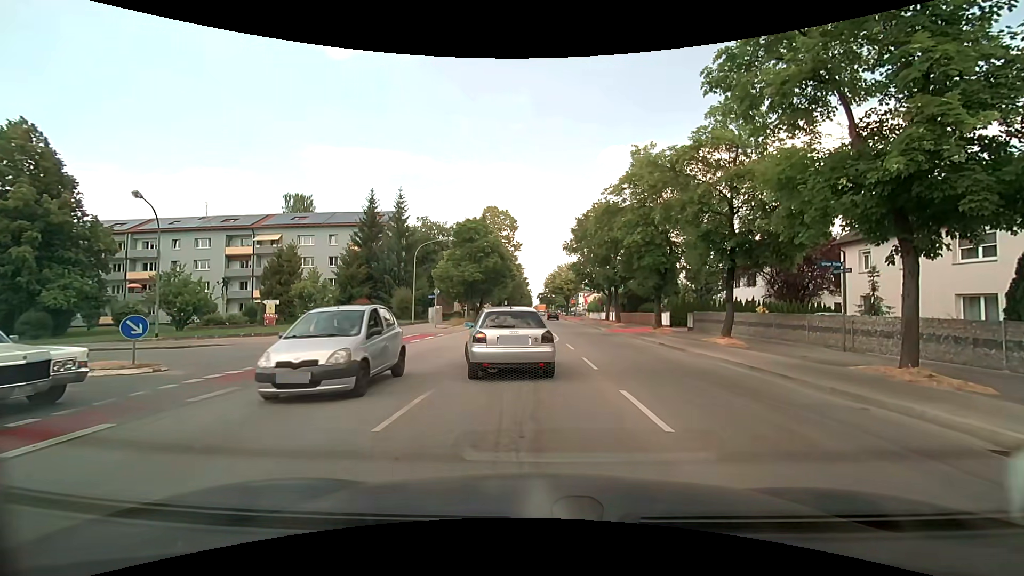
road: secondary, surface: asphalt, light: Day
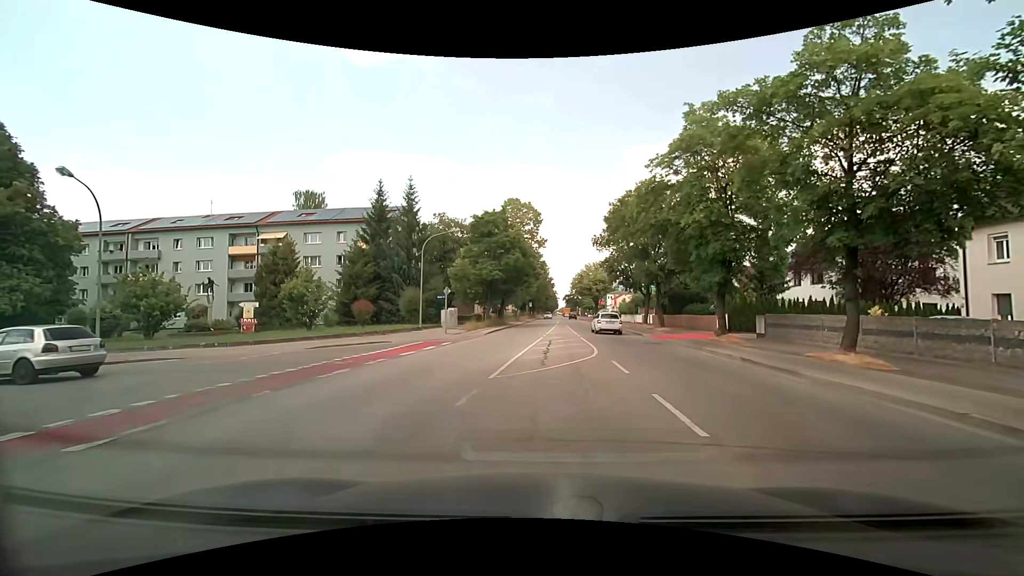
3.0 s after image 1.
(-0.2, +6.2) m; -3°
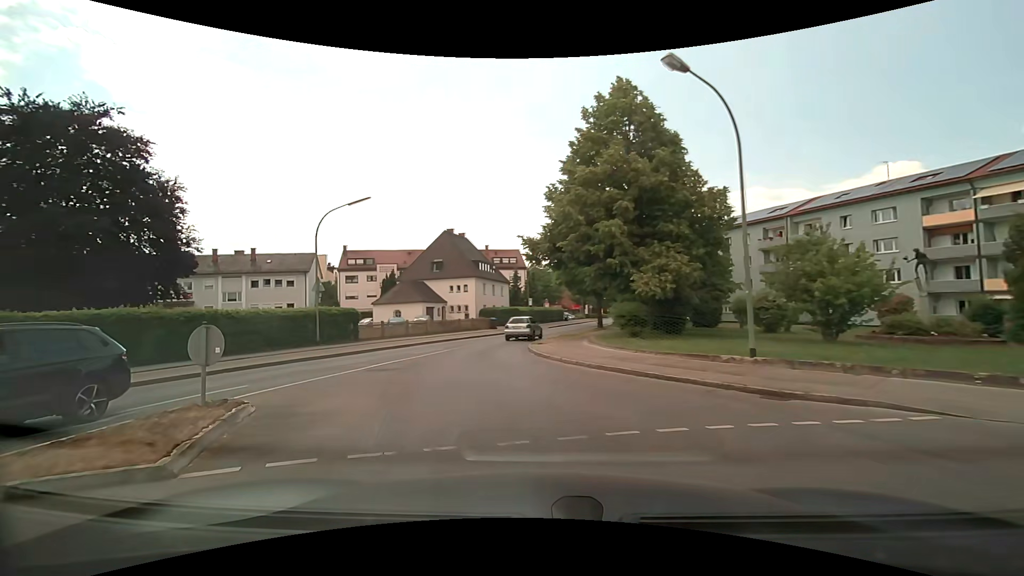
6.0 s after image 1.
(-8.0, +12.1) m; -67°
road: tertiary
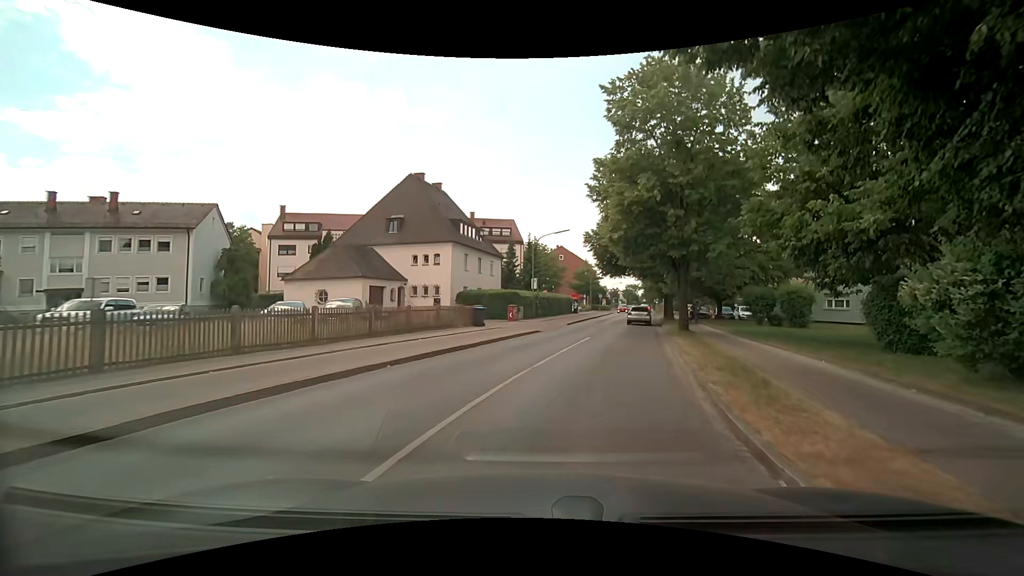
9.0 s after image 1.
(-2.7, +22.7) m; 0°
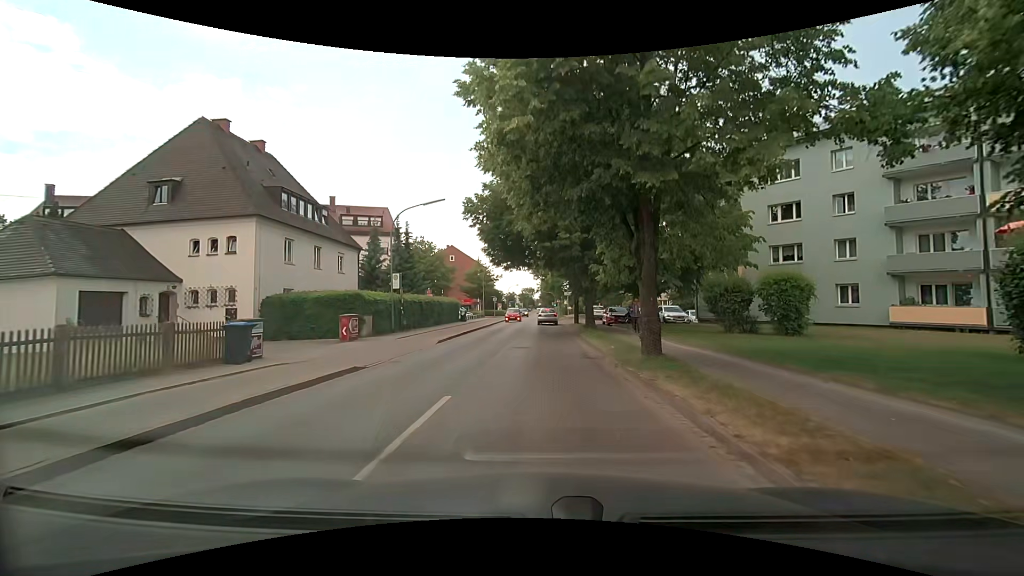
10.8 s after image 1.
(+1.9, +13.7) m; +12°
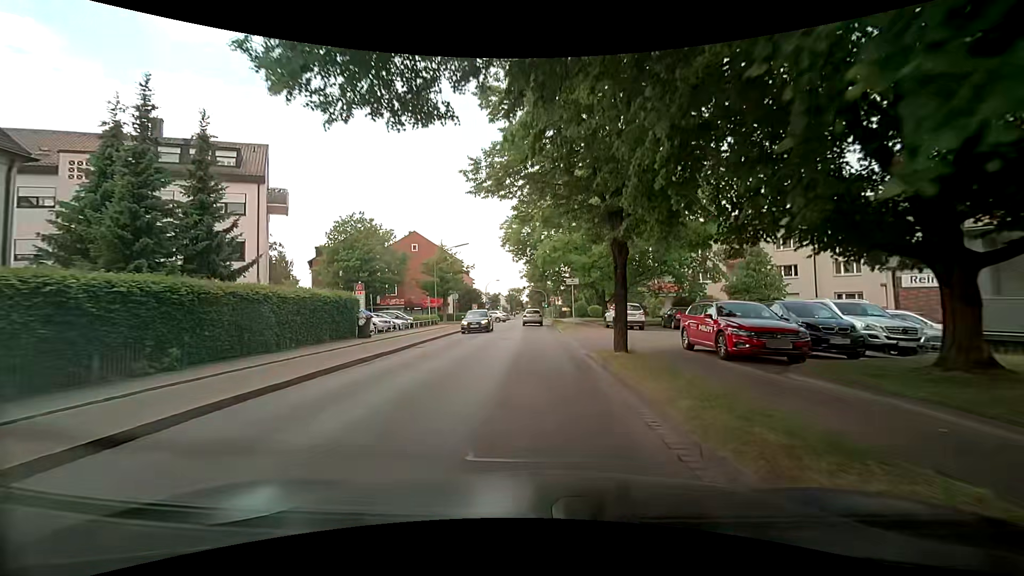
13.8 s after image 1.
(+0.6, +25.7) m; +1°
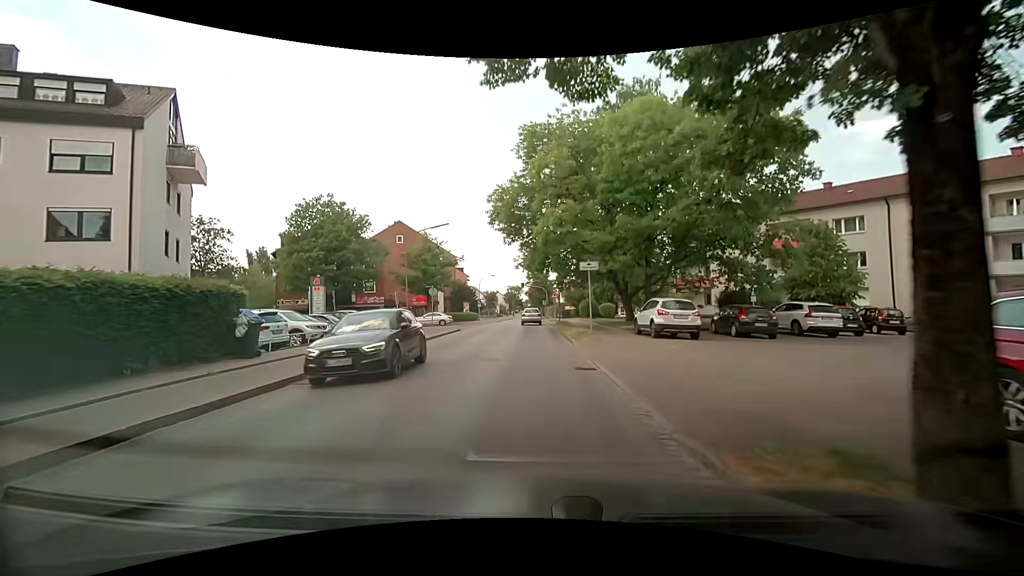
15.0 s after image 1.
(+0.1, +9.9) m; 0°
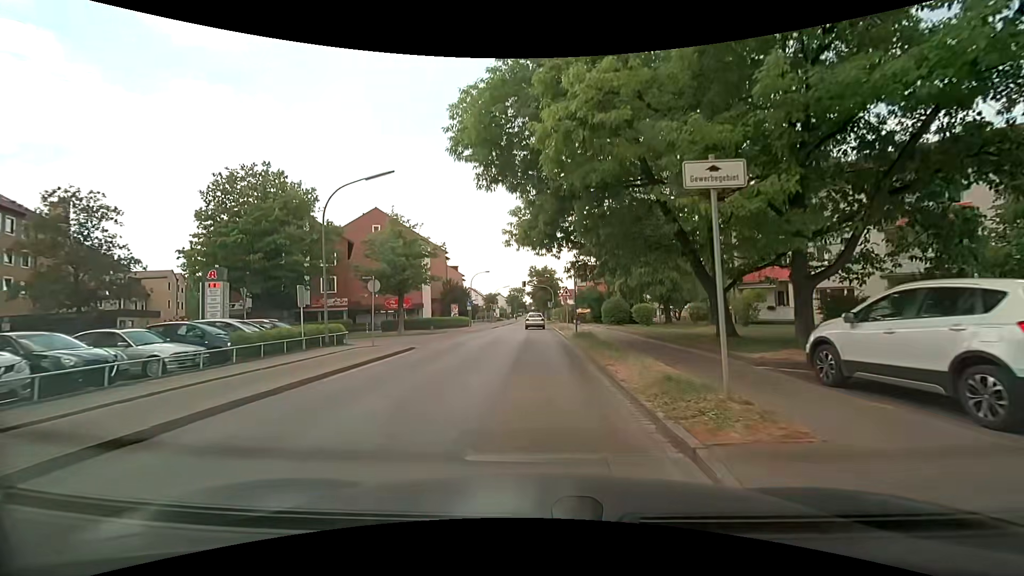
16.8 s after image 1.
(+0.1, +14.2) m; 0°
(0, +10) (0, +20) (0, +30) (-5, +39) (-14, +39) (-23, +34) (-31, +29) (-40, +24) (-49, +20) (-58, +16) m
